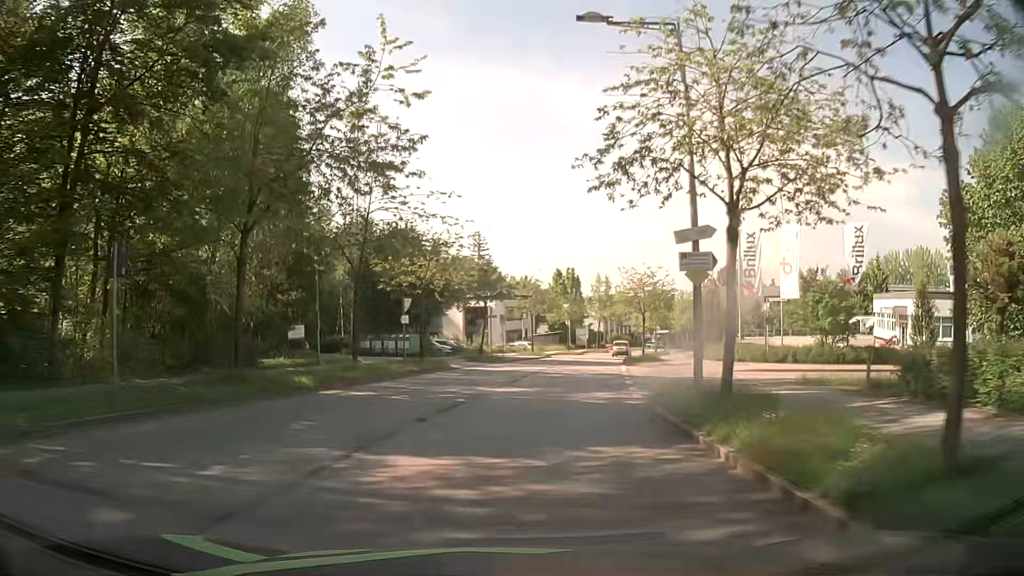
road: residential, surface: asphalt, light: Day
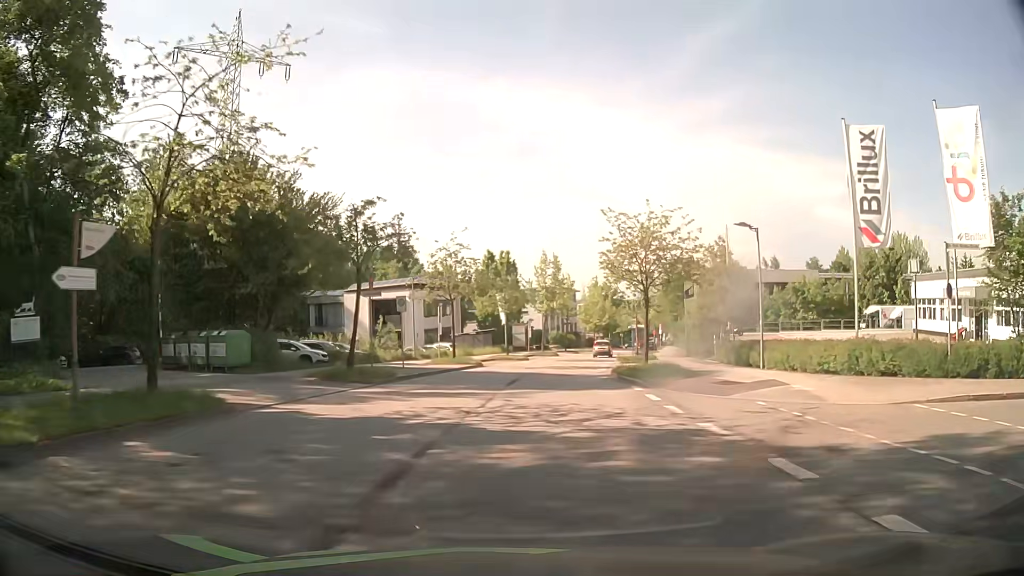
(+0.9, +20.6) m; +5°
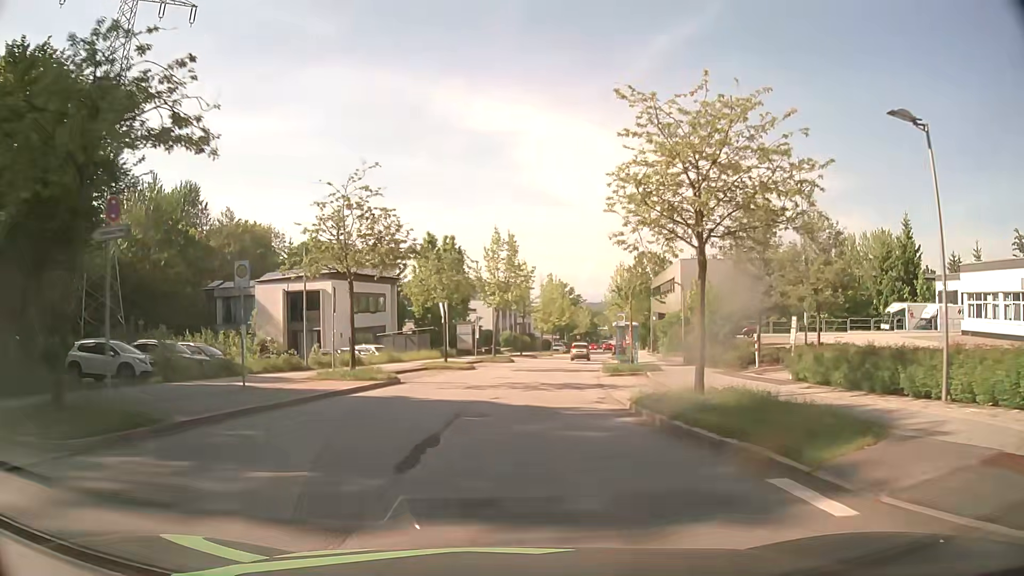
(+0.5, +13.6) m; +5°
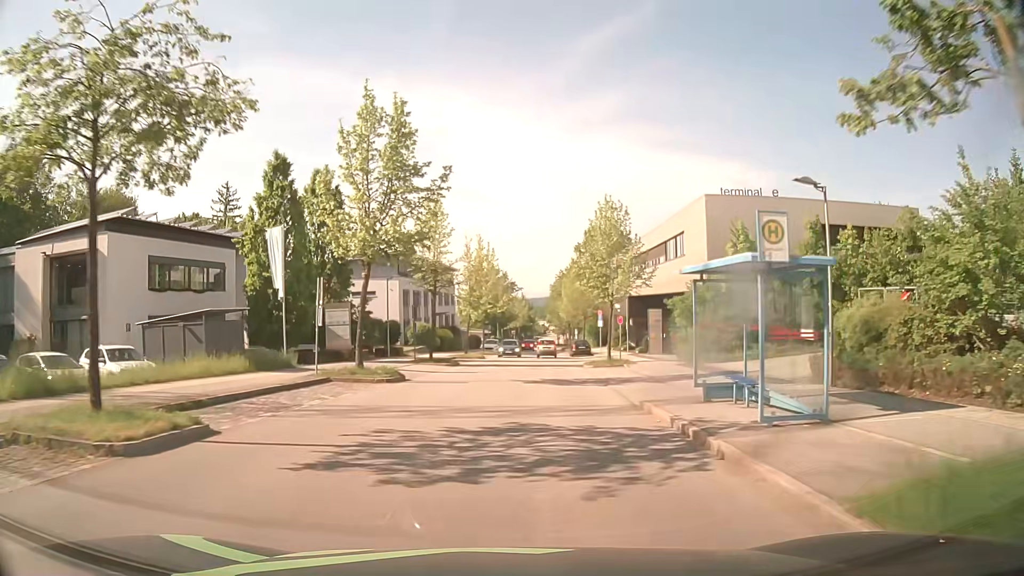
(+1.4, +27.2) m; +6°
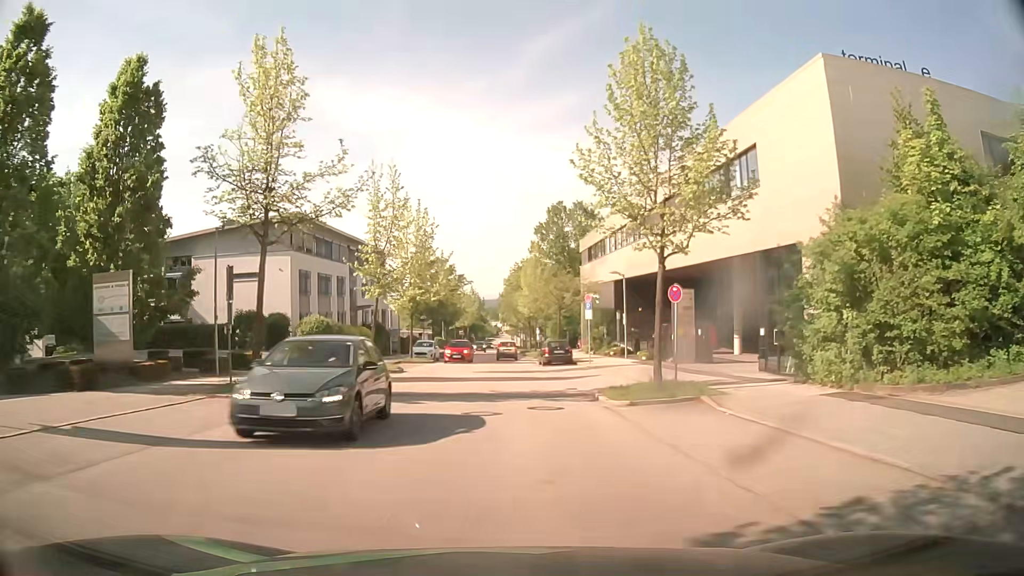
(+0.8, +20.2) m; +4°
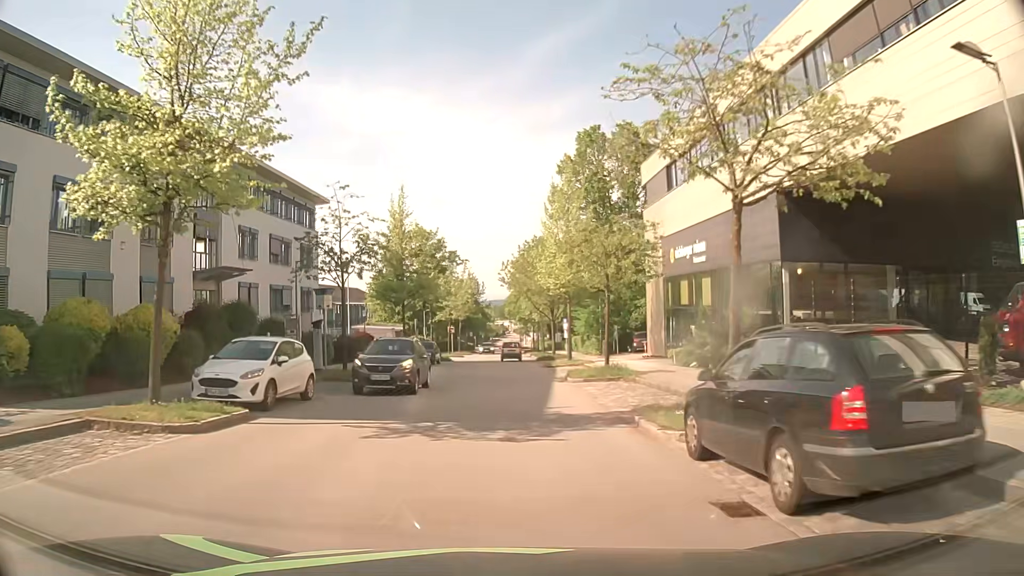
(0.0, +33.2) m; 0°
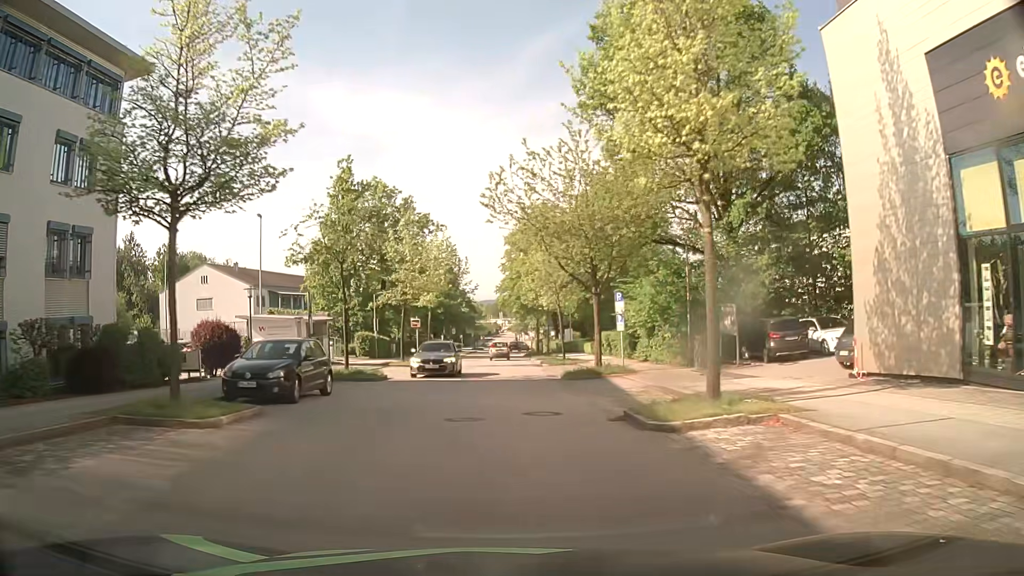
(-0.1, +27.5) m; 0°
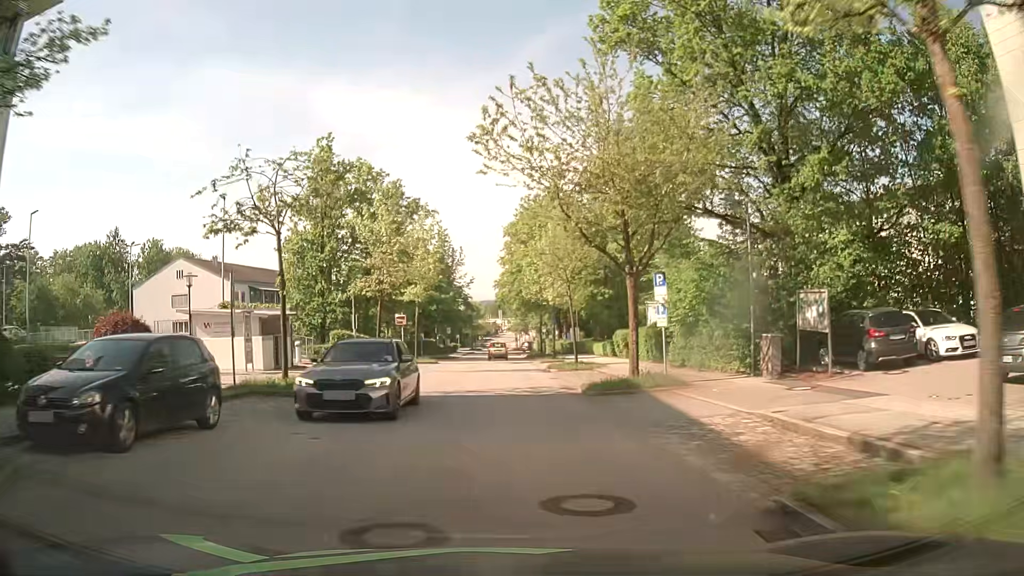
(0.0, +7.3) m; 0°
